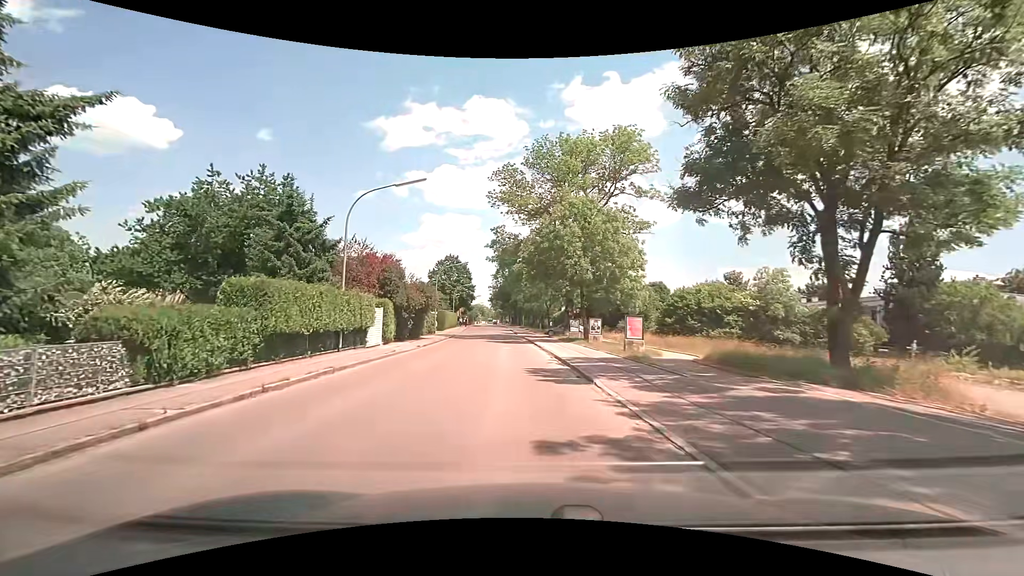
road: tertiary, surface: asphalt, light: Day
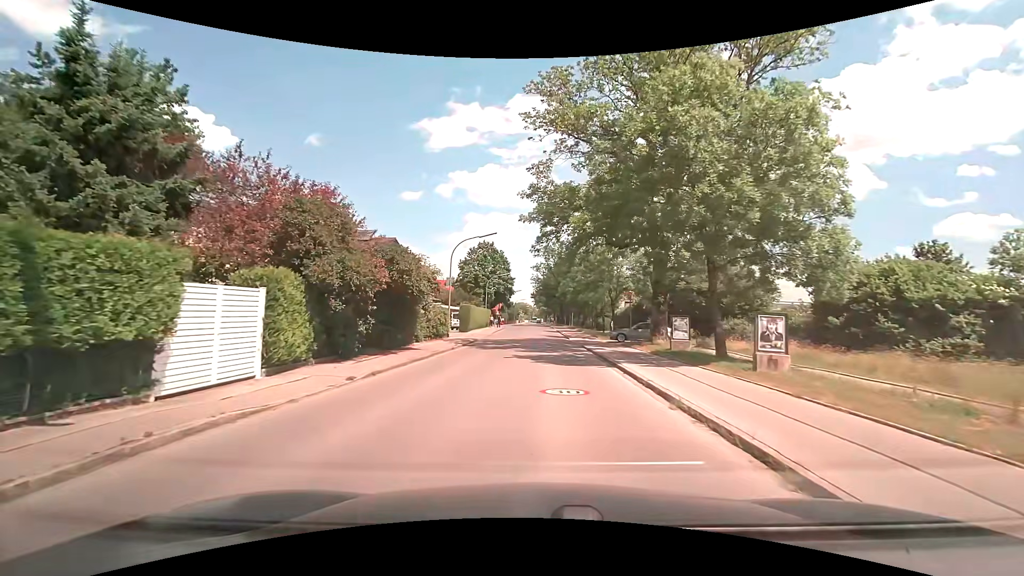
(-1.3, +16.8) m; -6°
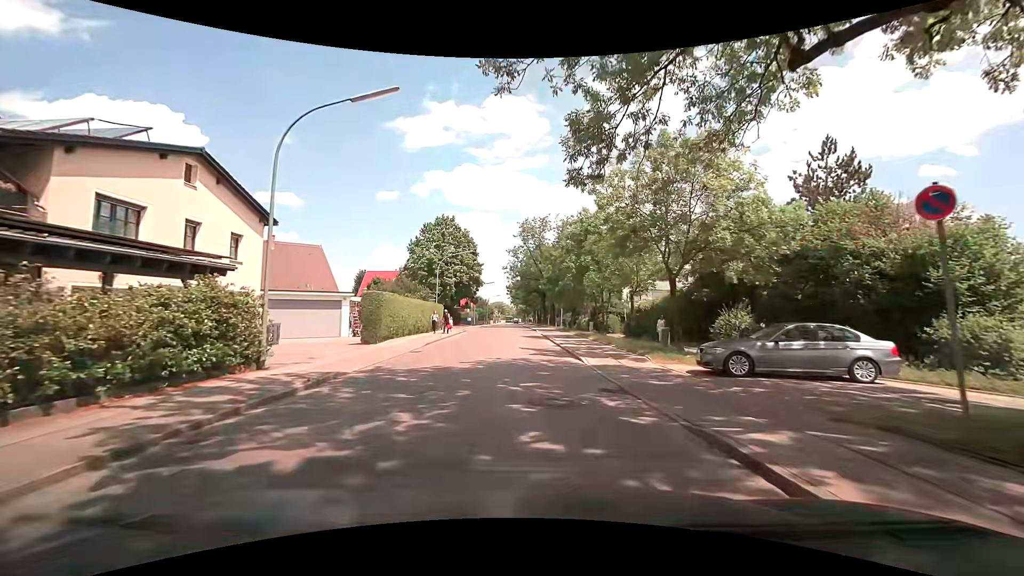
(0.0, +21.9) m; +2°
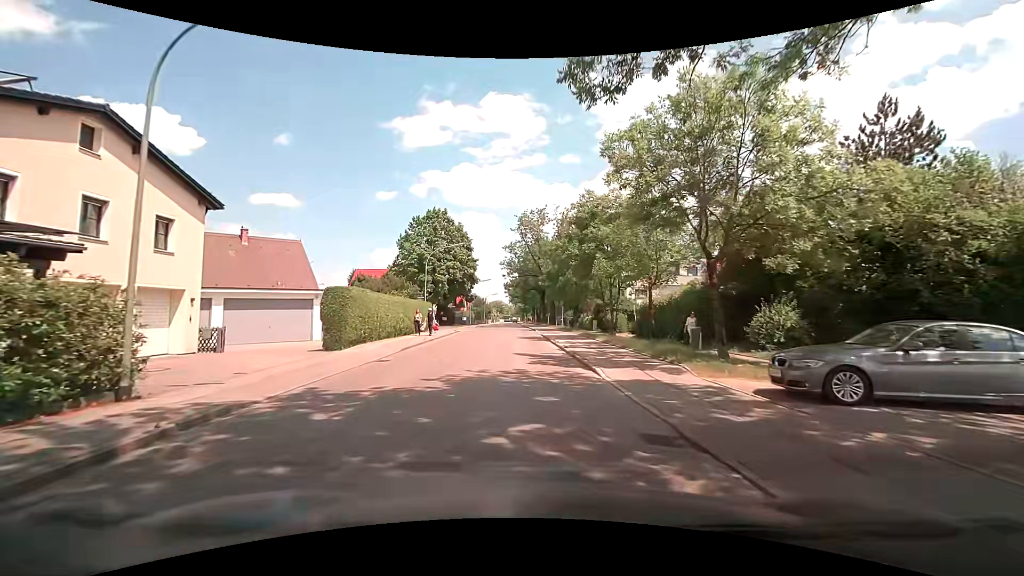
(0.0, +4.2) m; 0°
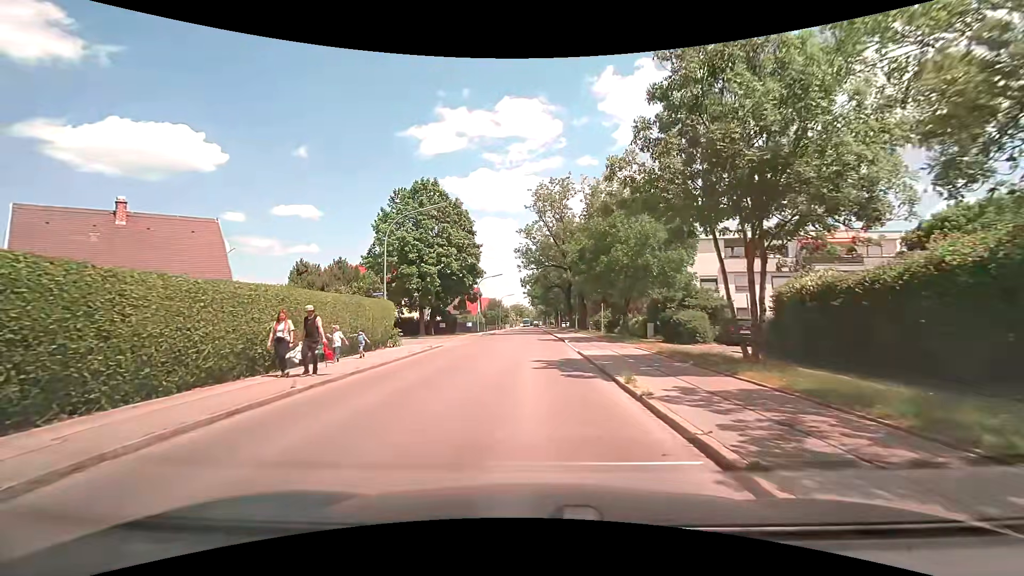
(-0.3, +16.1) m; -2°
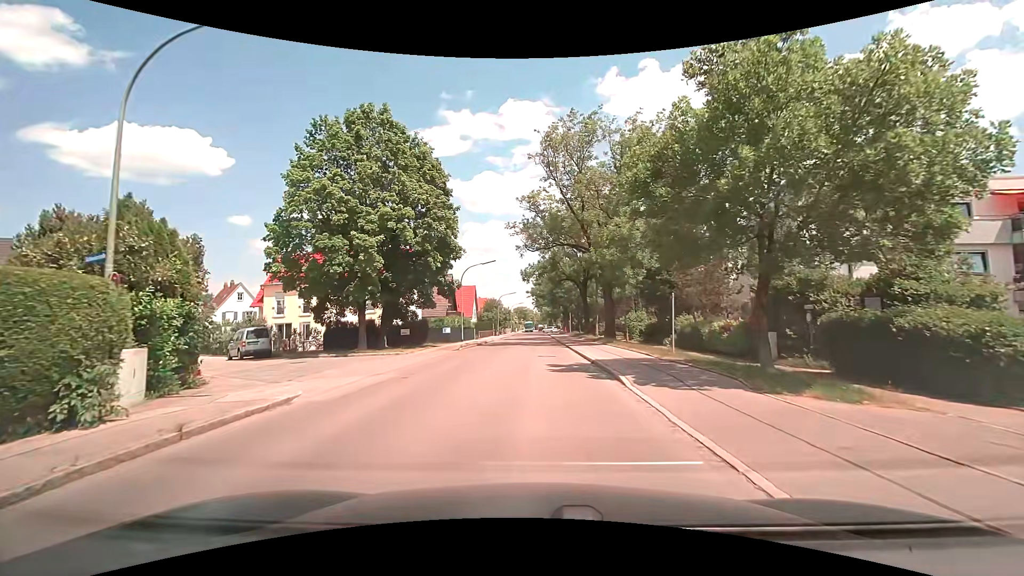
(-0.5, +17.0) m; -1°
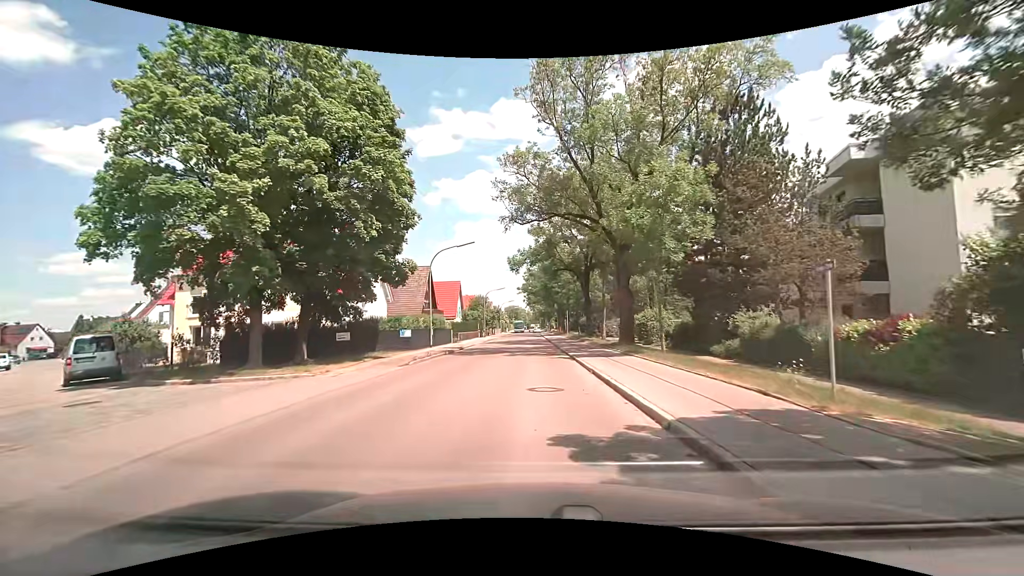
(0.0, +10.3) m; +1°
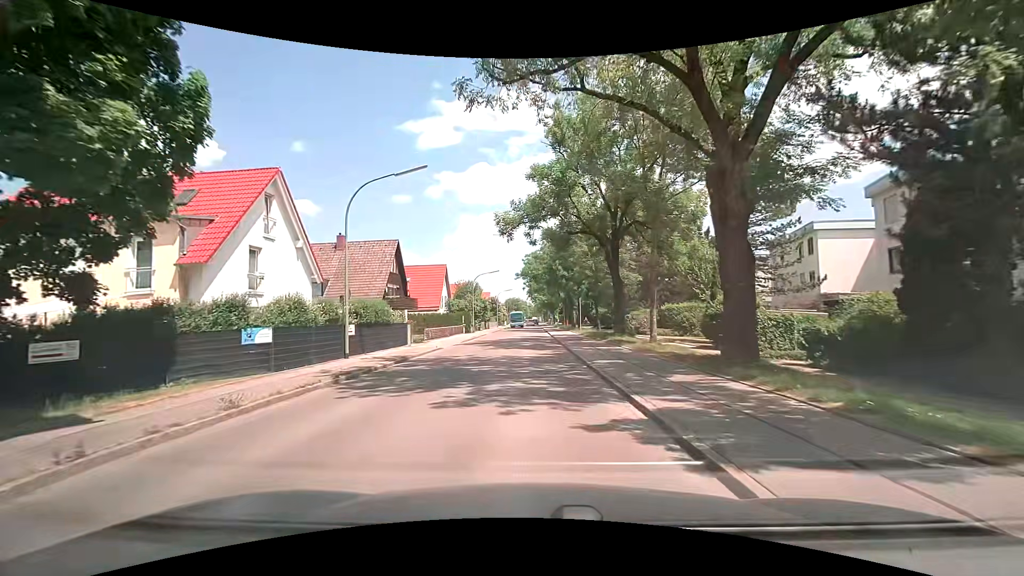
(0.0, +15.8) m; -1°
